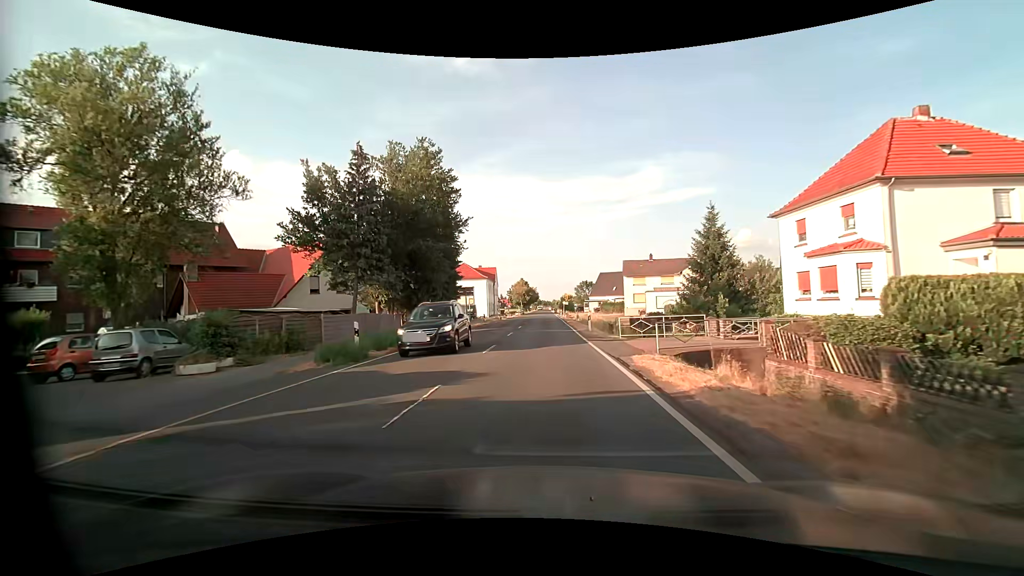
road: primary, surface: asphalt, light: Day
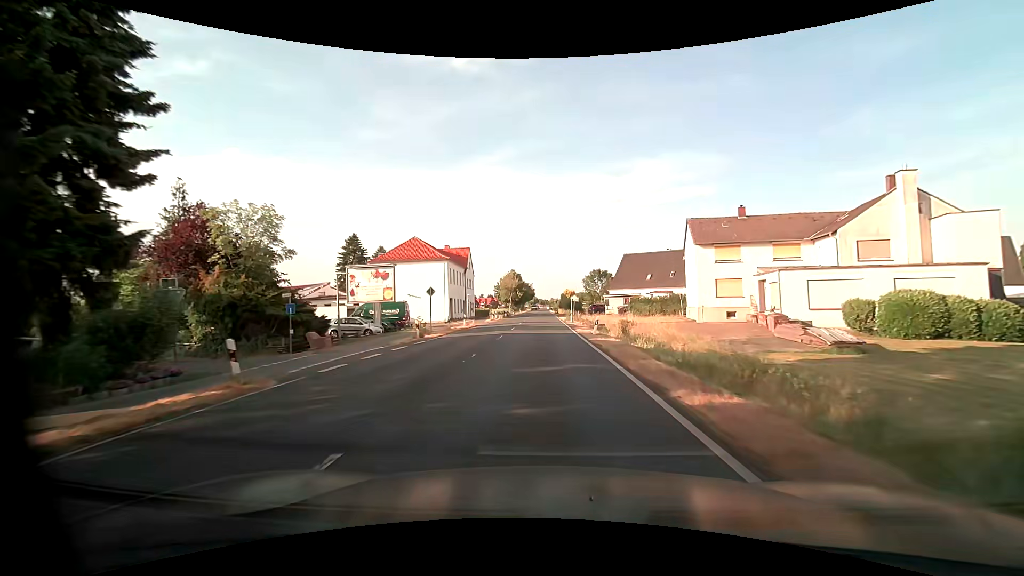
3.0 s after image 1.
(+0.2, +40.7) m; 0°
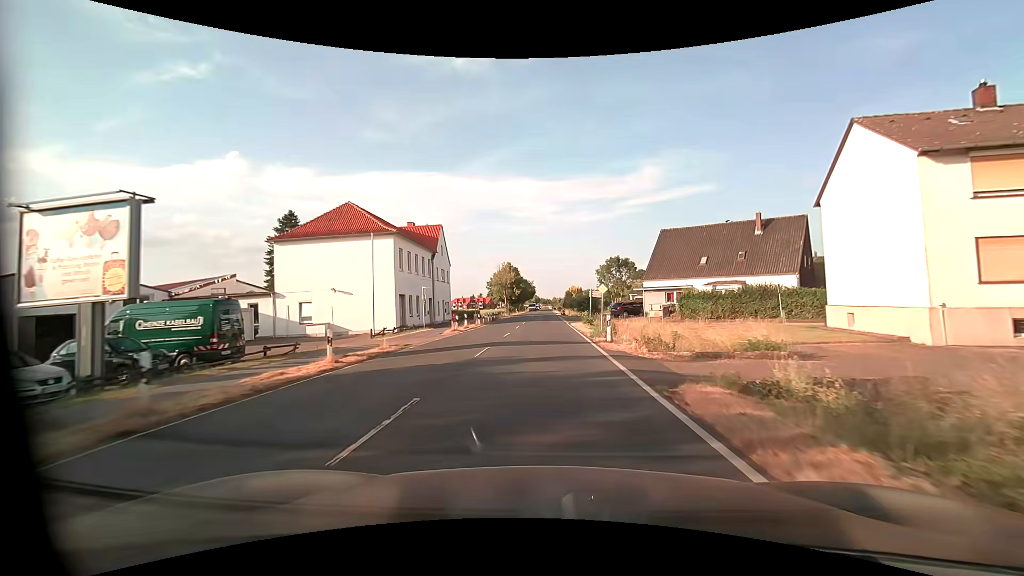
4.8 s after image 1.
(-0.1, +24.7) m; 0°
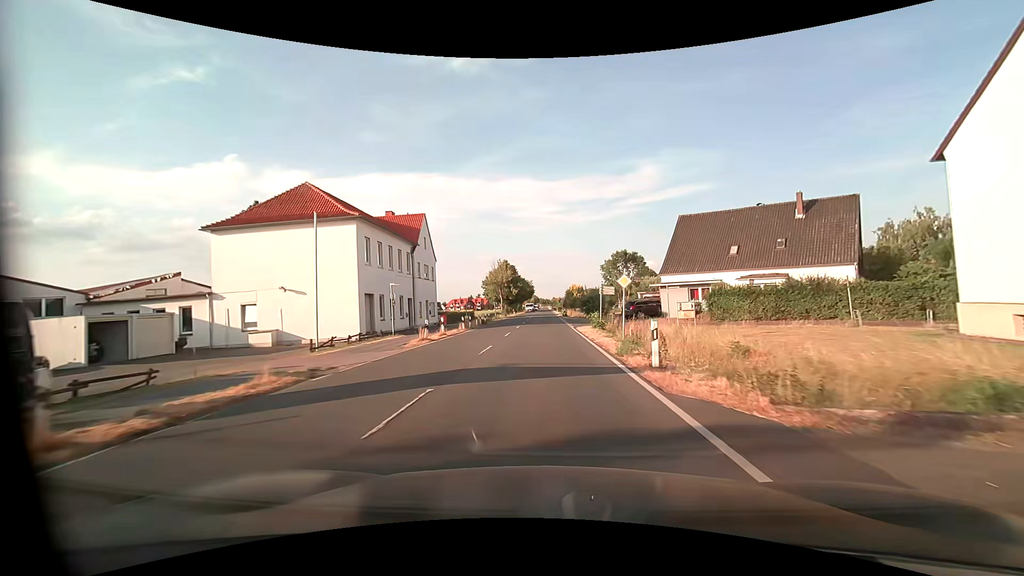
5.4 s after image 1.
(0.0, +8.2) m; 0°
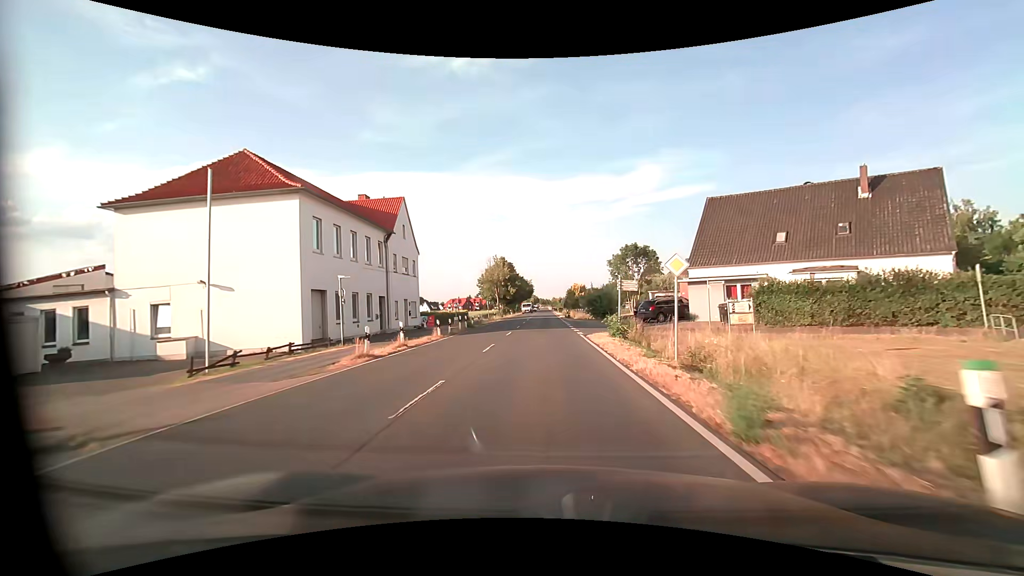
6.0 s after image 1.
(0.0, +8.2) m; 0°
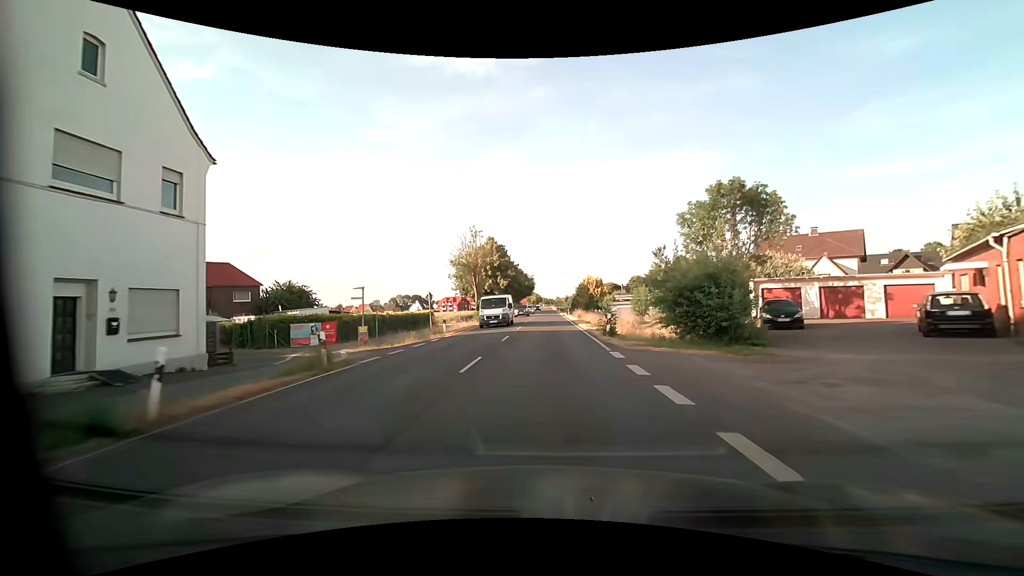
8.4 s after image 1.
(-0.1, +32.6) m; 0°
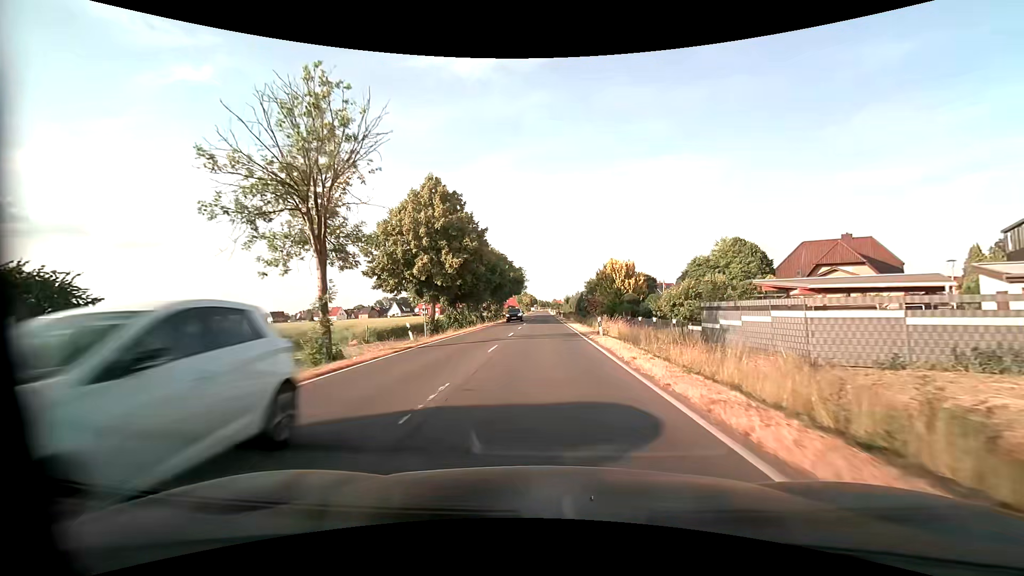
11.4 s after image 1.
(+0.2, +40.8) m; +1°
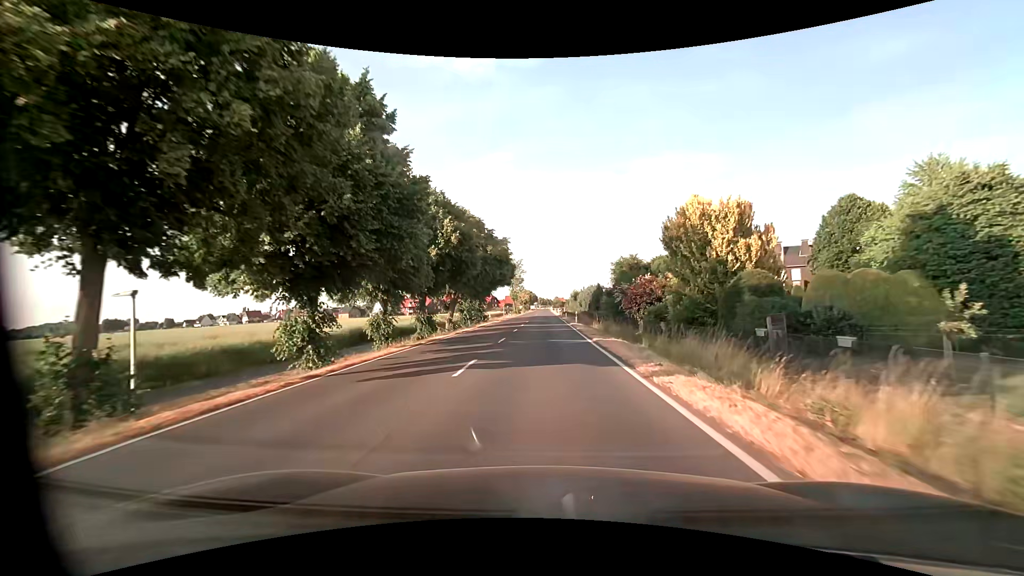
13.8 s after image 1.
(-0.1, +32.8) m; 0°
(0, +10) (0, +20) (0, +30) (0, +40) (0, +50) (0, +60) (0, +70) (0, +80) (0, +90) (0, +100) m
